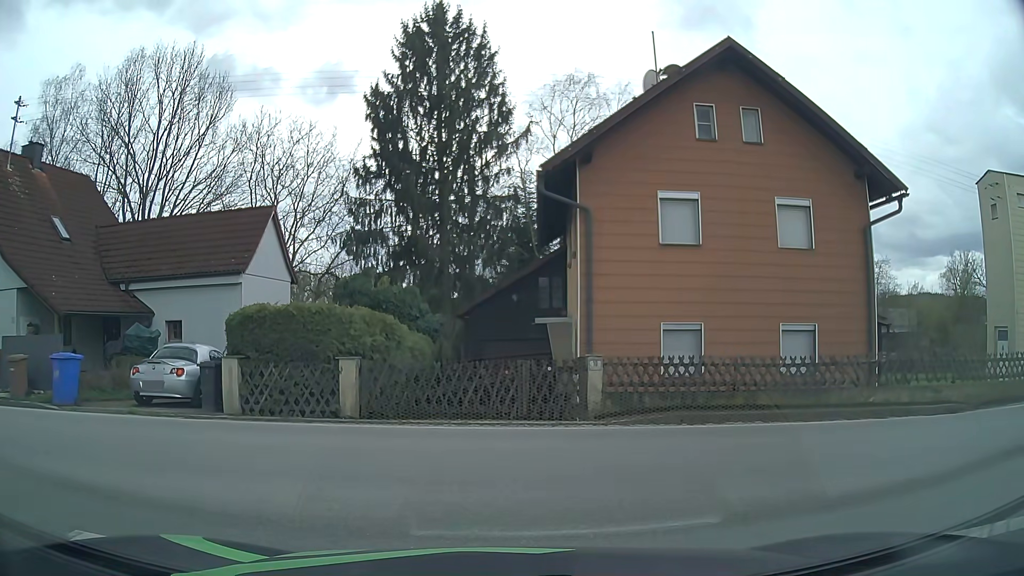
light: Day
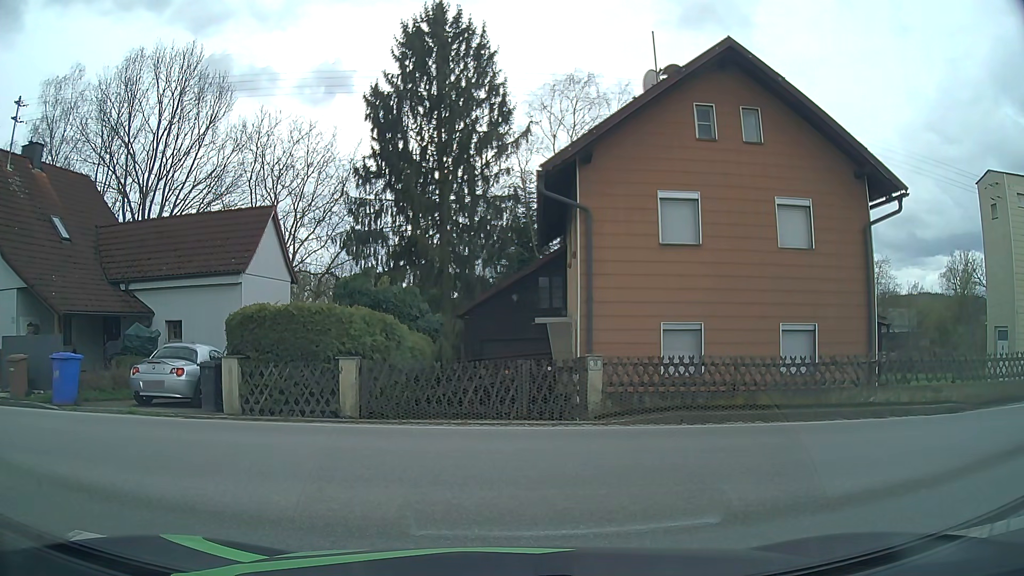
(0.0, 0.0) m; 0°
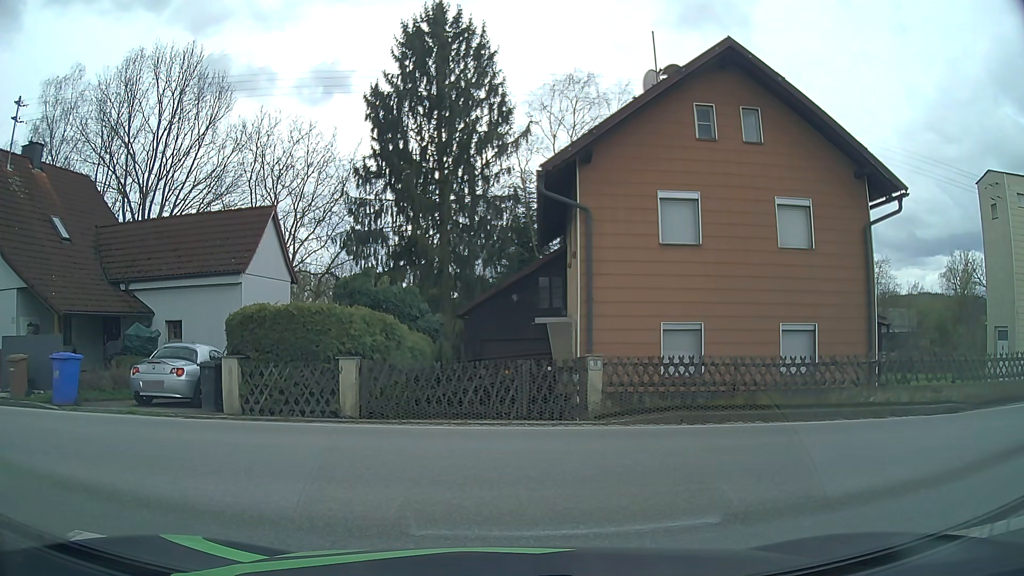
(0.0, 0.0) m; 0°
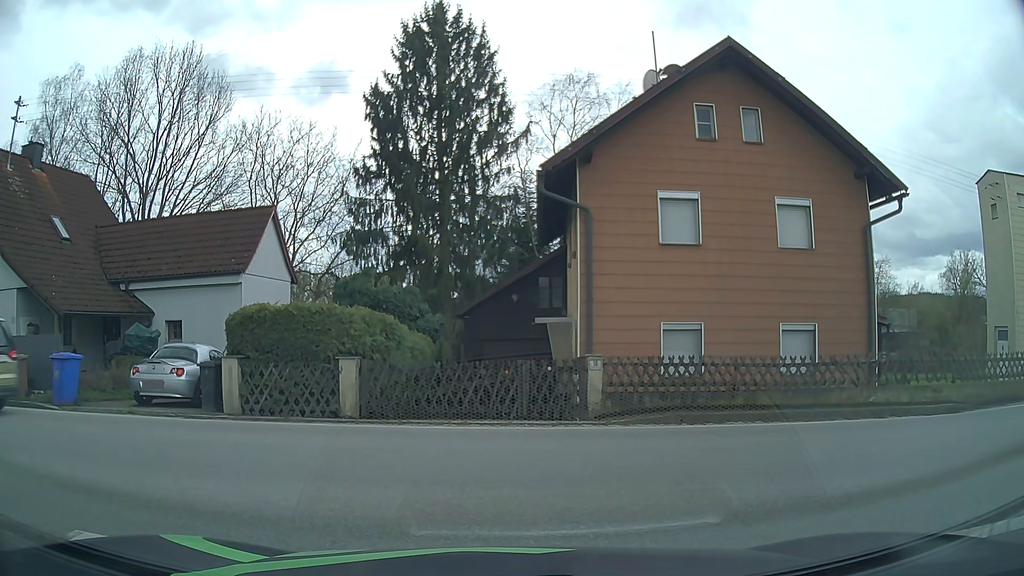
(0.0, 0.0) m; 0°
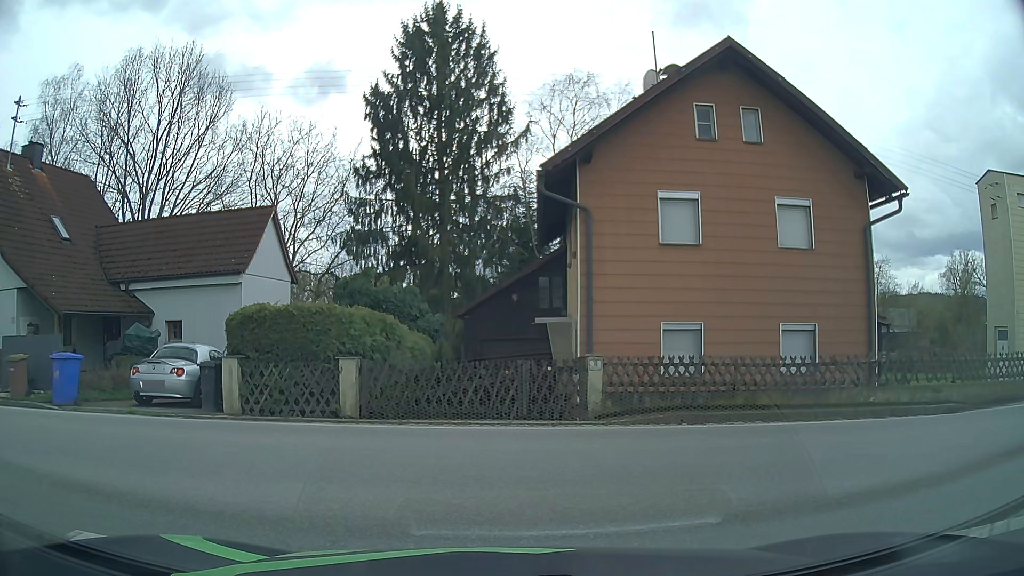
(0.0, 0.0) m; 0°
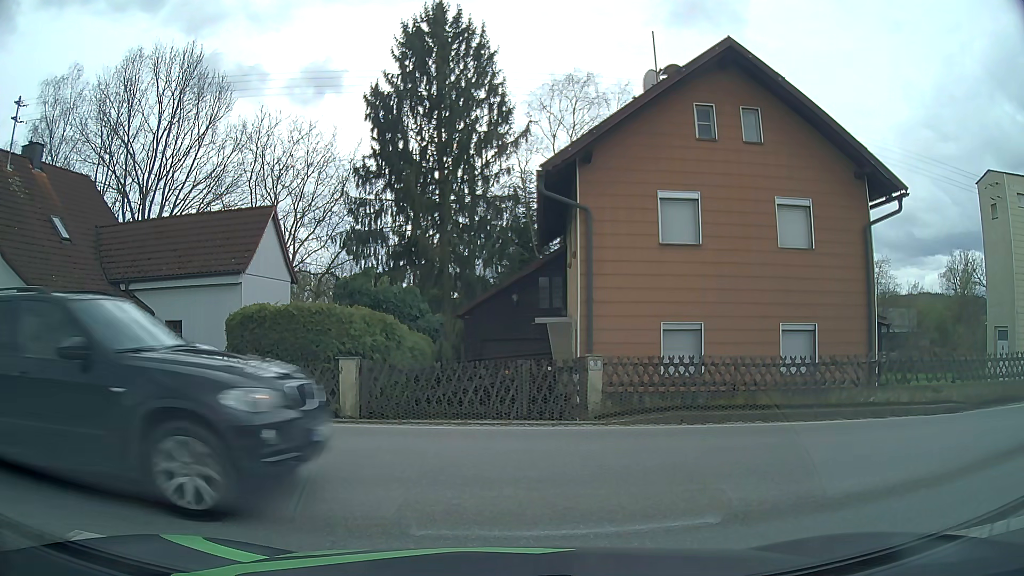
(0.0, 0.0) m; 0°
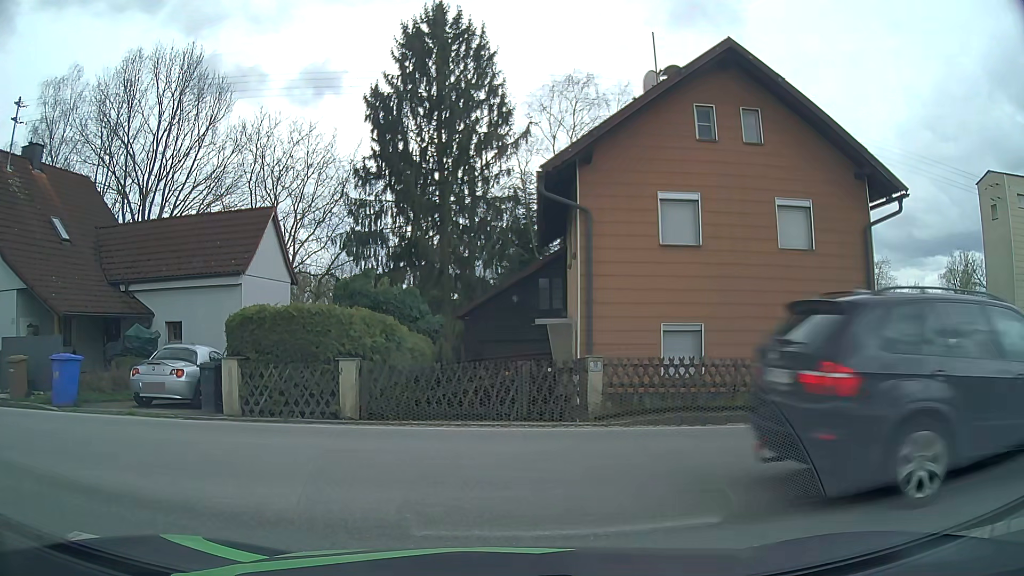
(0.0, 0.0) m; 0°
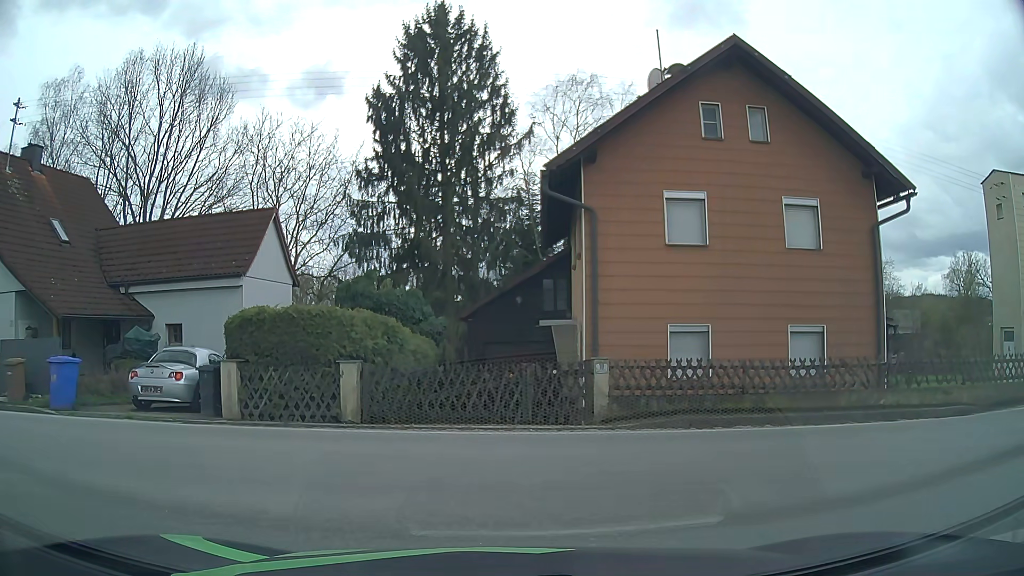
(0.0, +0.2) m; 0°
